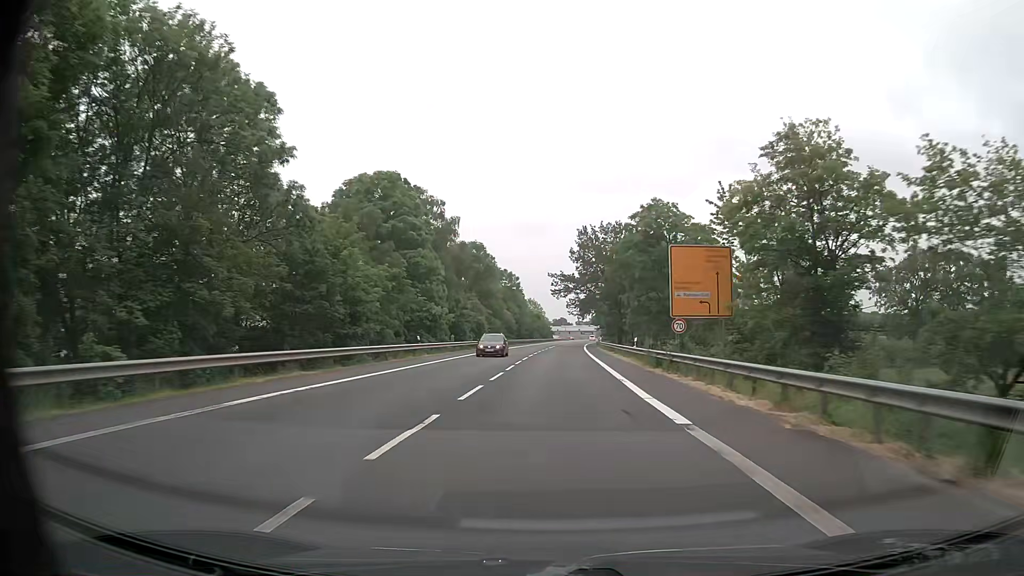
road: primary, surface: asphalt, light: Day
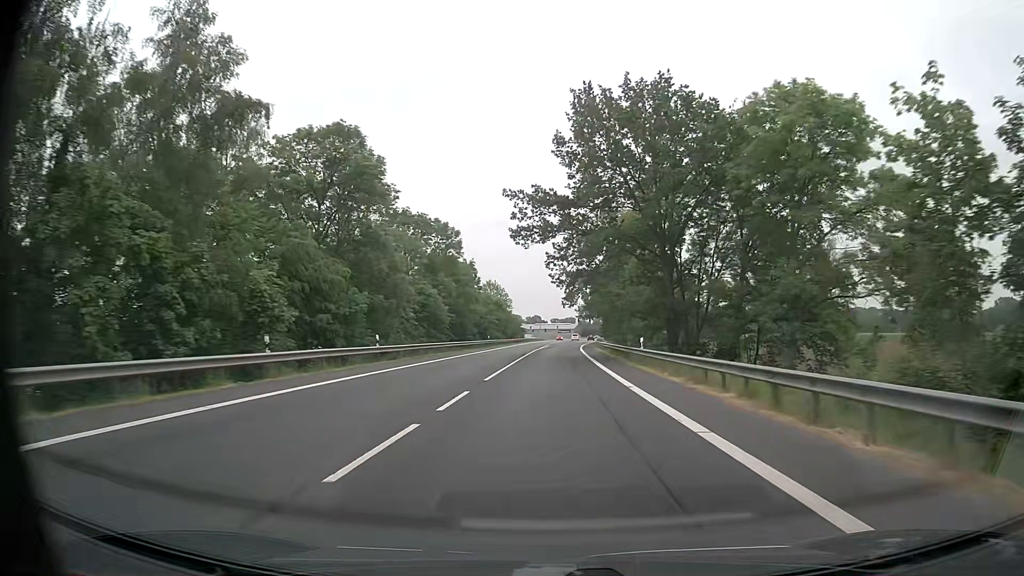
(+1.1, +56.5) m; +2°
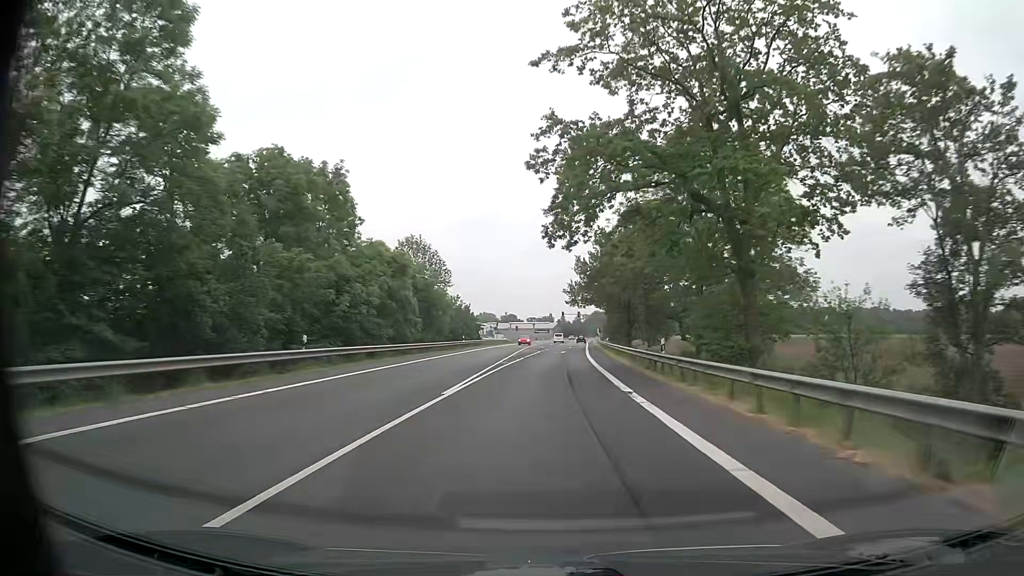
(+0.8, +56.5) m; +2°
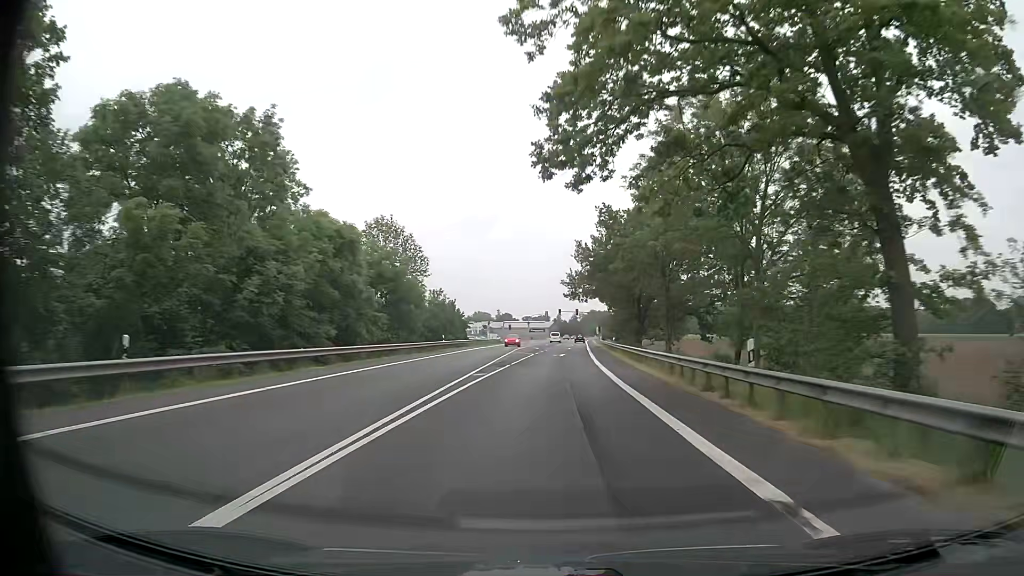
(+0.1, +11.3) m; 0°
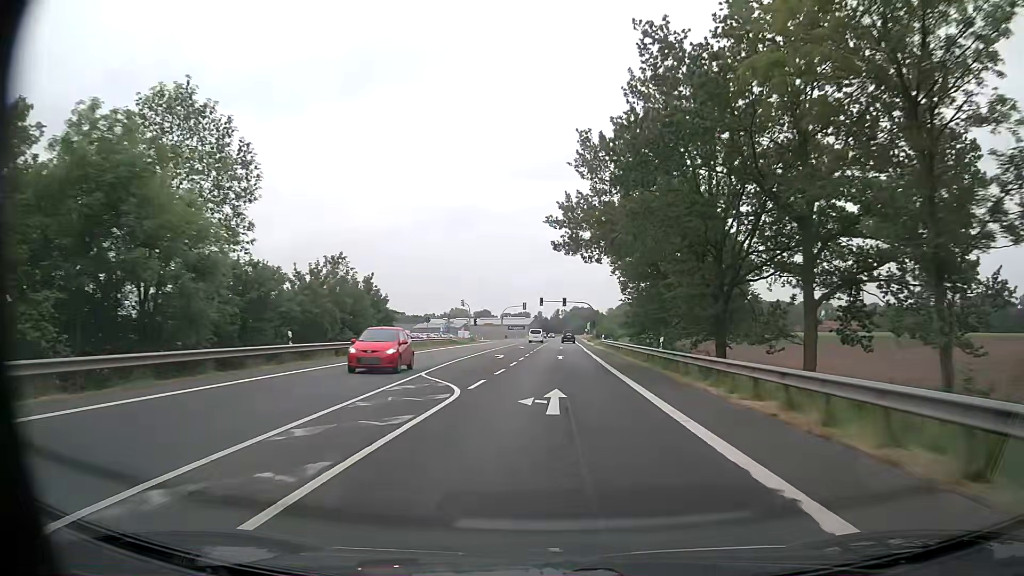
(+0.5, +33.4) m; +2°
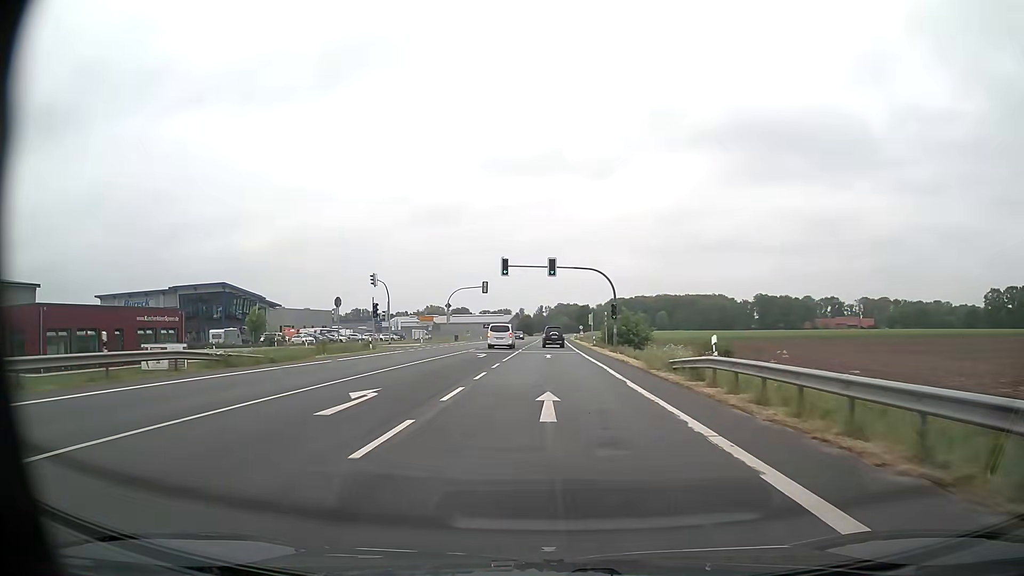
(+0.9, +51.0) m; +1°
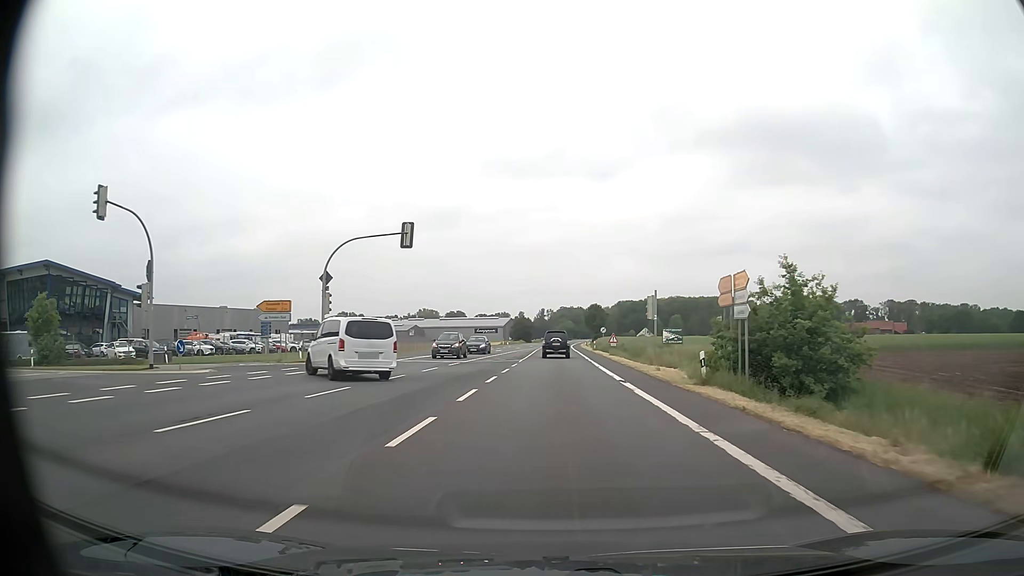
(-0.1, +45.1) m; 0°
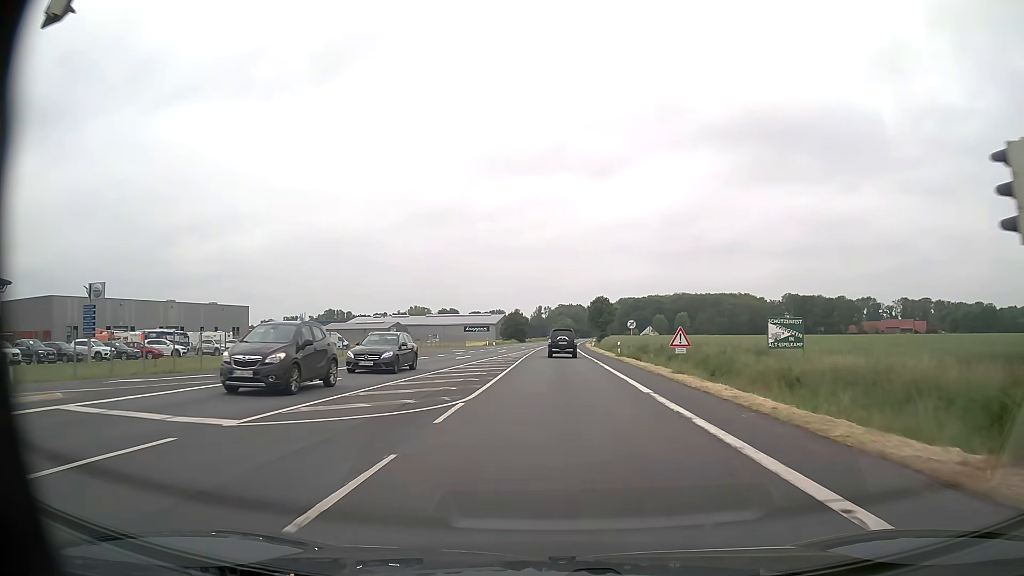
(0.0, +27.8) m; 0°
(0, +10) (0, +20) (0, +30) (0, +40) (+1, +50) (+1, +60) (+1, +70) (+2, +80) (+2, +90) (+2, +100) m
